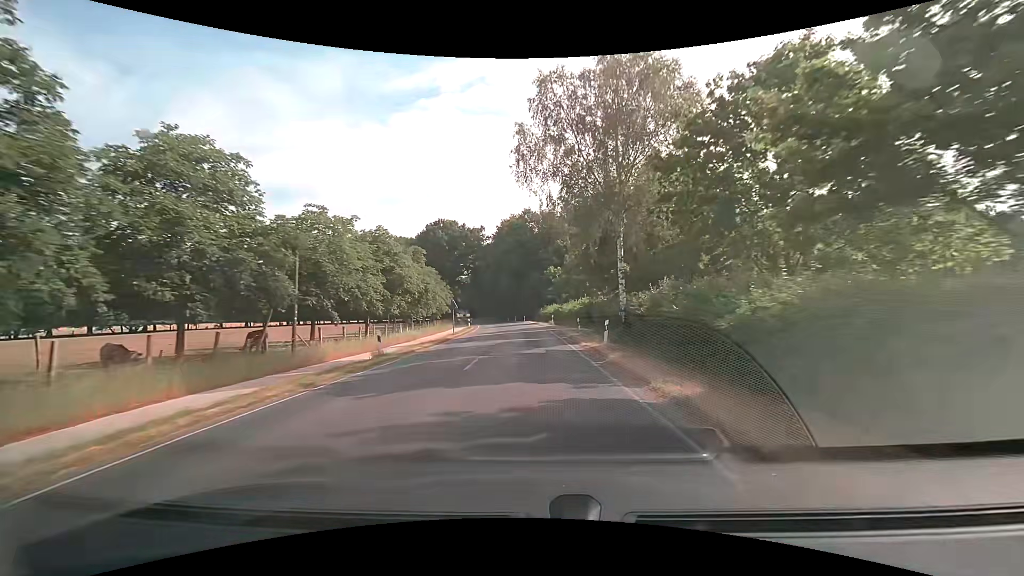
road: secondary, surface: asphalt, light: Day
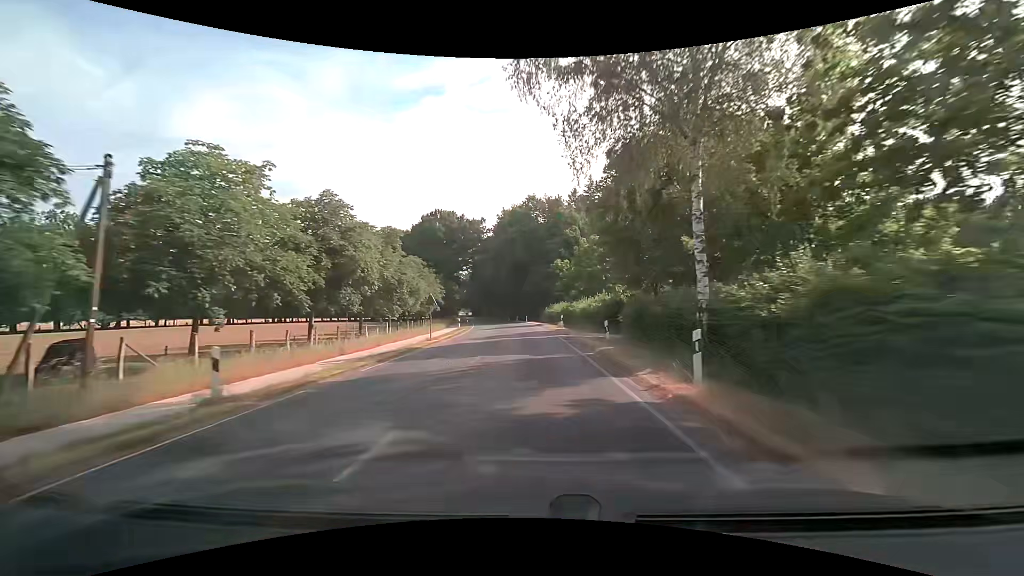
(0.0, +10.2) m; -1°
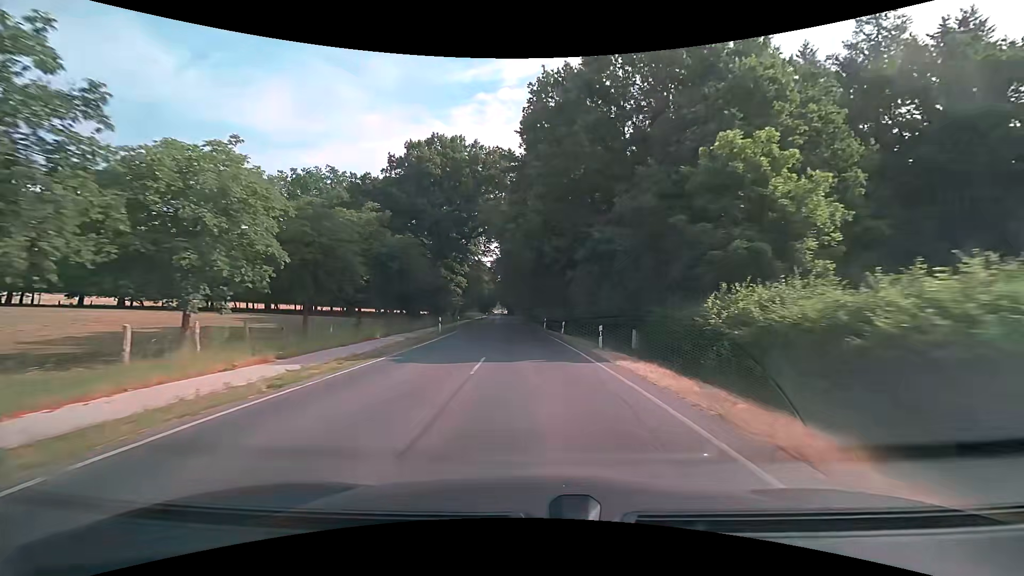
(-1.8, +50.7) m; -5°
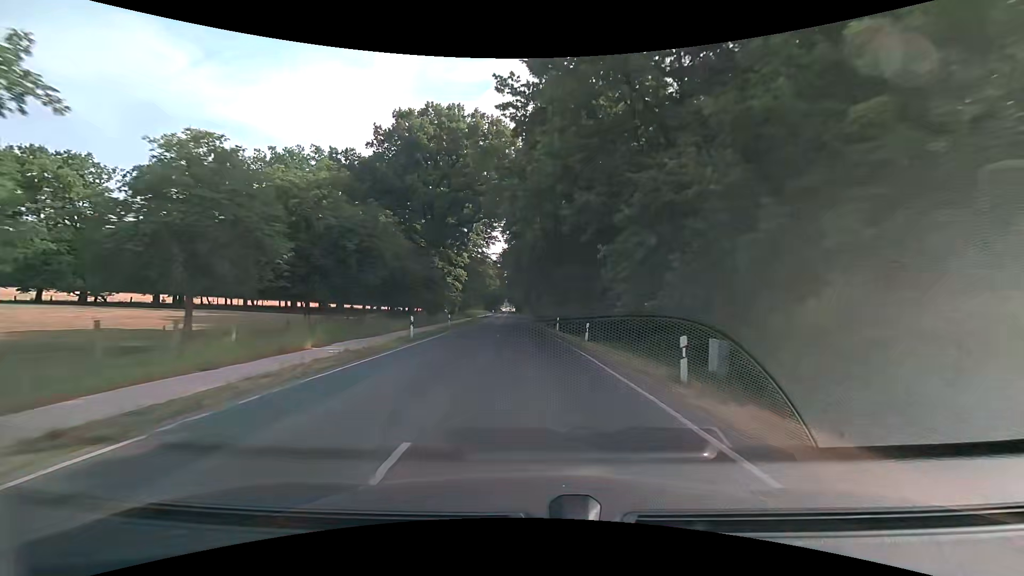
(-0.1, +10.2) m; -1°
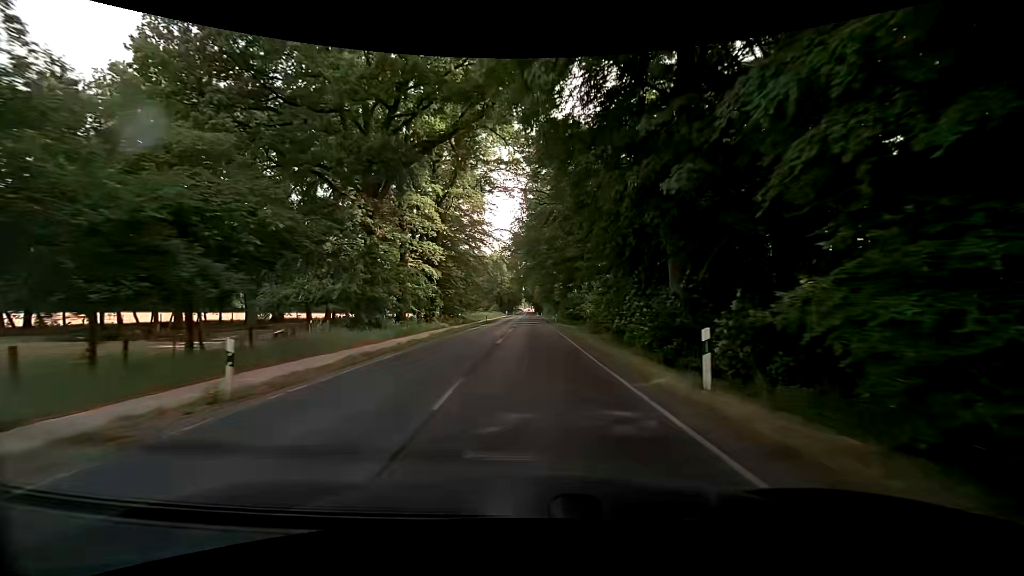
(-0.6, +30.5) m; -2°
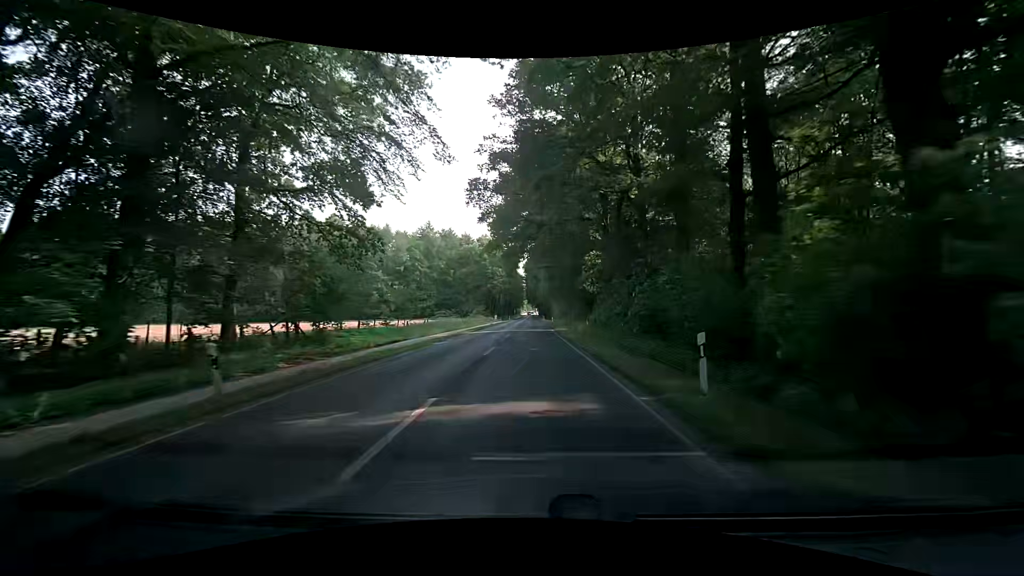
(-0.1, +51.1) m; -1°
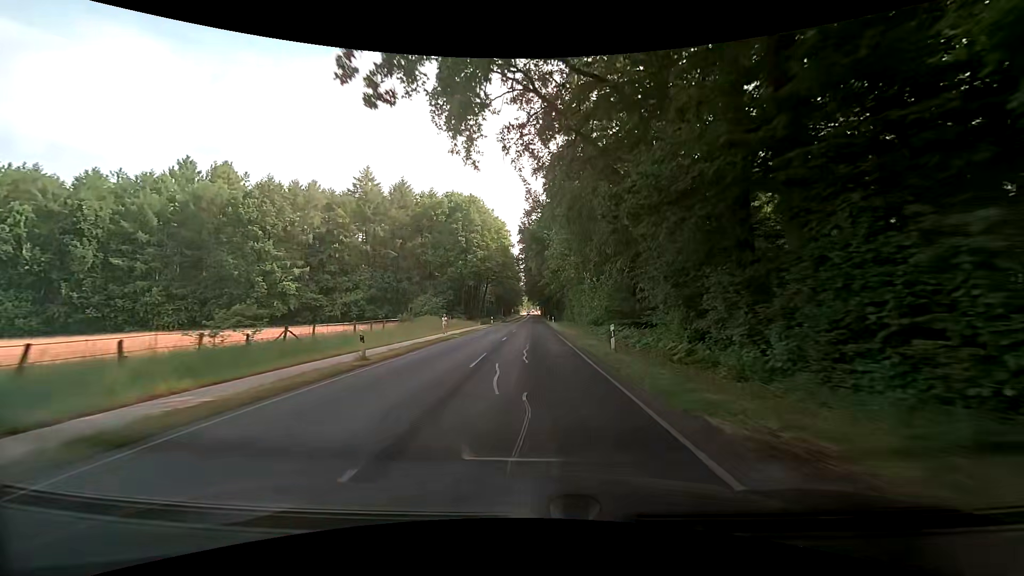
(-0.2, +51.6) m; 0°
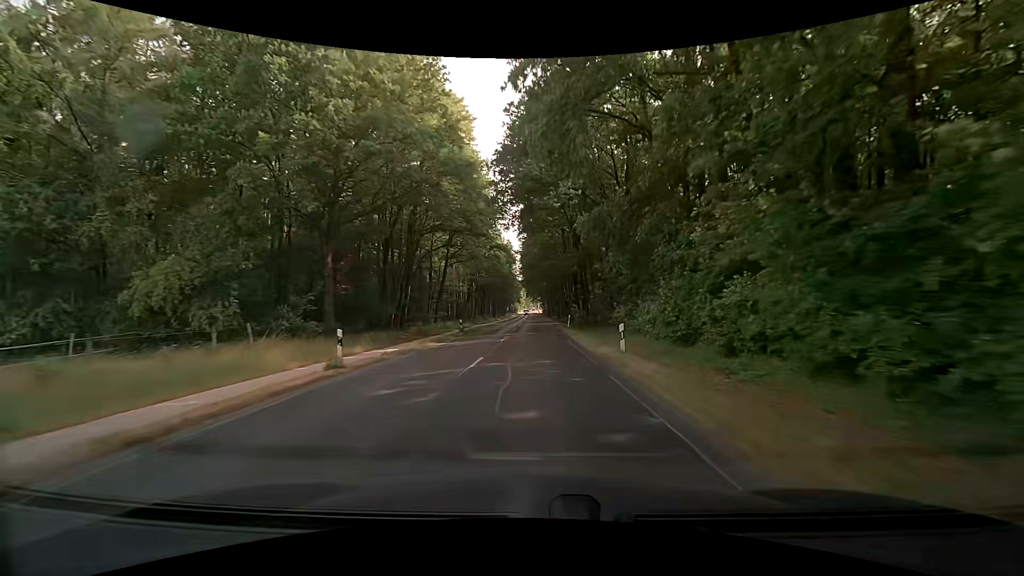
(+0.4, +52.2) m; 0°
